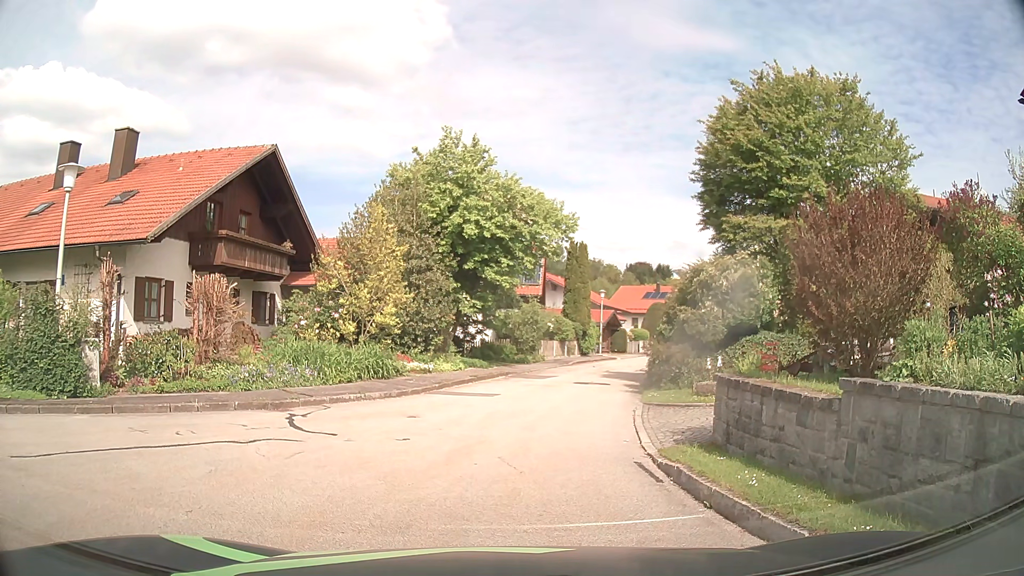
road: residential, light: Day
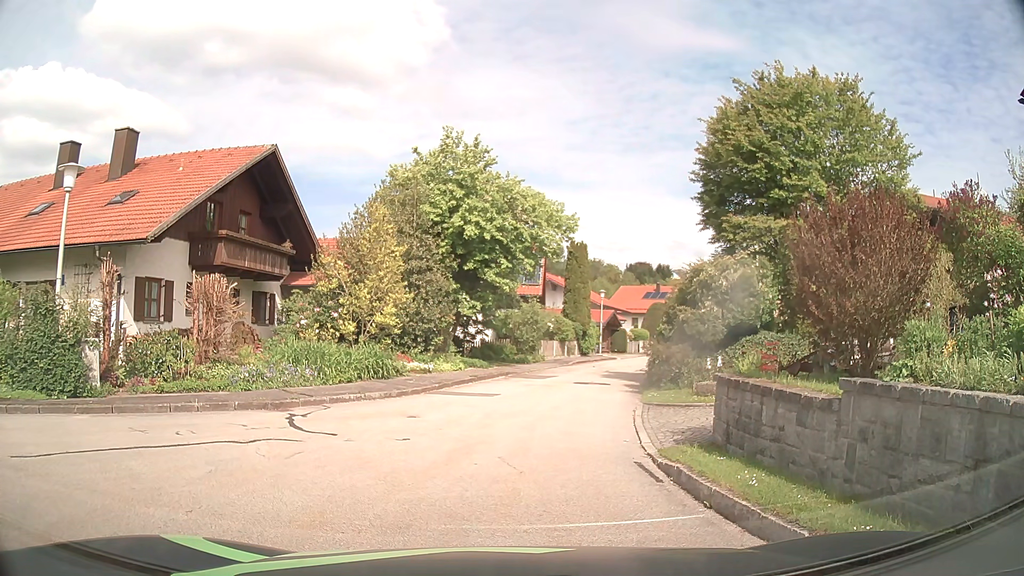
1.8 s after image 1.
(0.0, 0.0) m; 0°
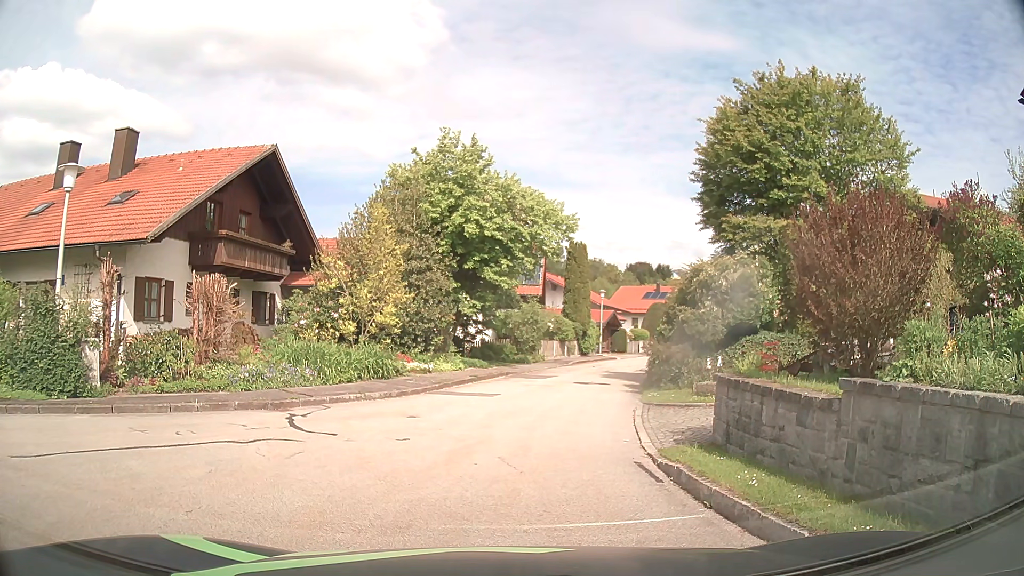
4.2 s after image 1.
(0.0, 0.0) m; 0°
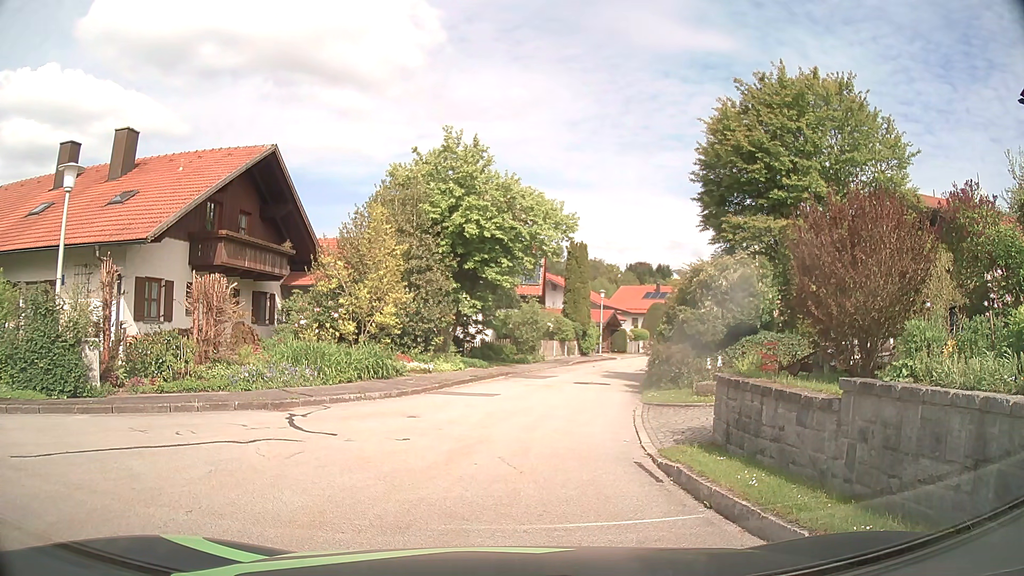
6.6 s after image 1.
(0.0, 0.0) m; 0°
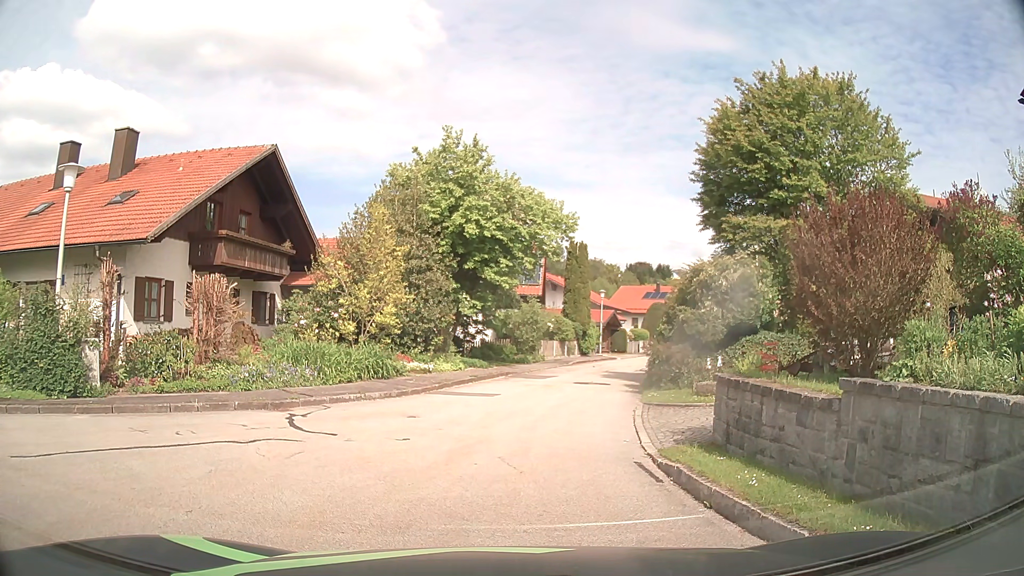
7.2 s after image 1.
(0.0, 0.0) m; 0°
(-1, +10) (0, +20) (+1, +30) (+3, +40) (+5, +49) (+8, +59) (+11, +68) (+14, +78) (+18, +87) (+23, +96) m
